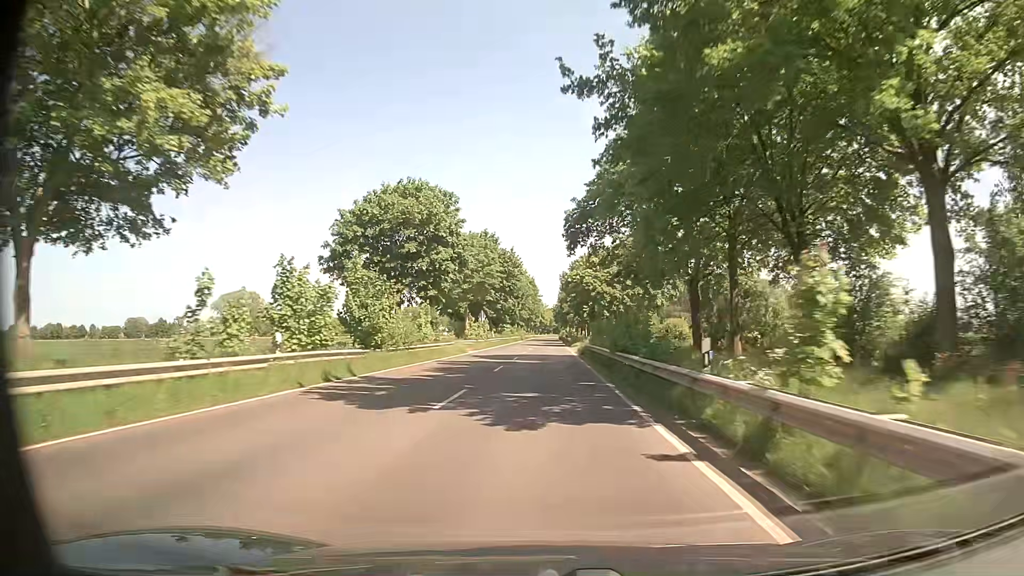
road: secondary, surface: asphalt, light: Day
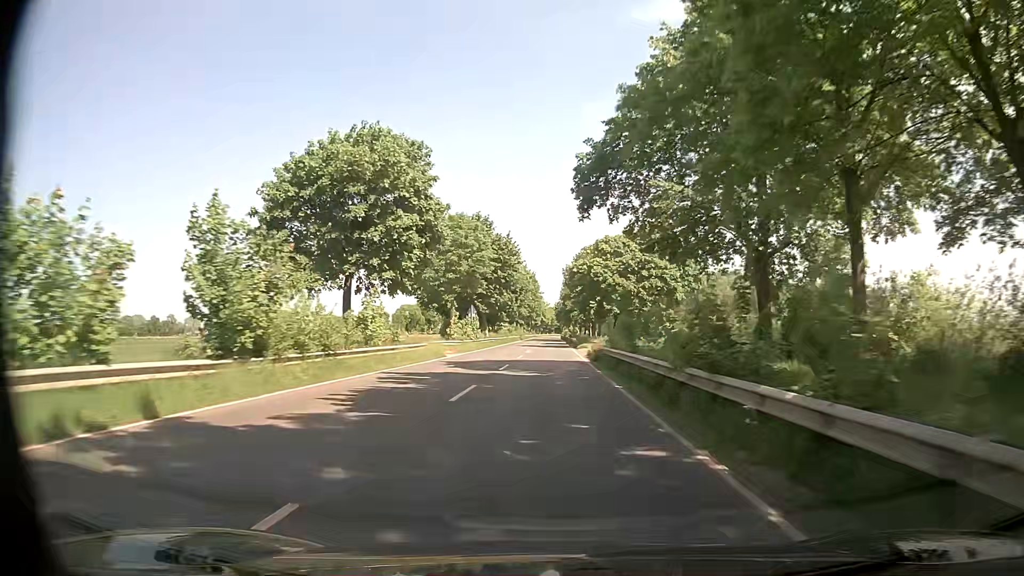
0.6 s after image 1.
(-0.1, +11.2) m; 0°
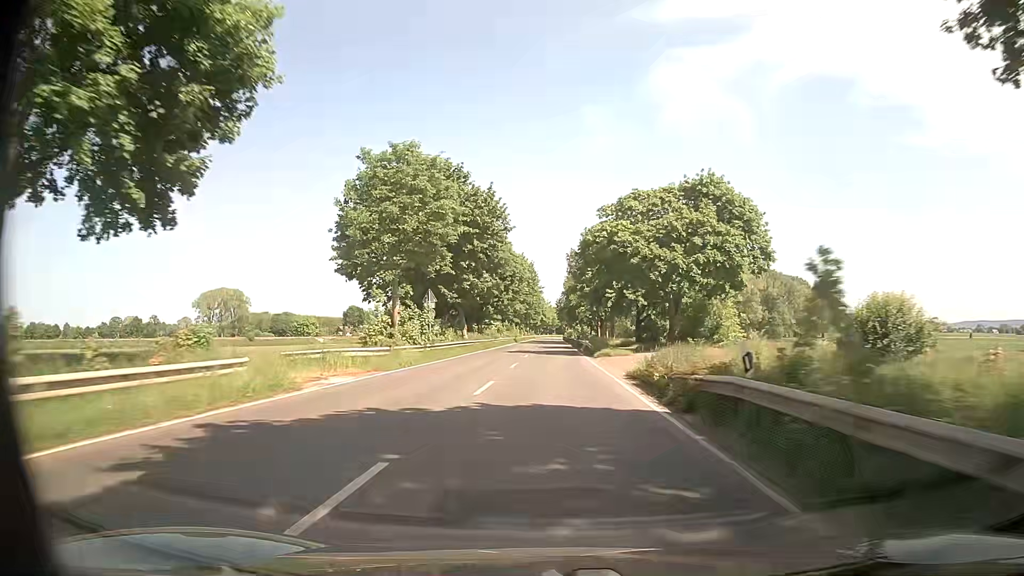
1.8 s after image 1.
(-0.1, +22.3) m; -1°
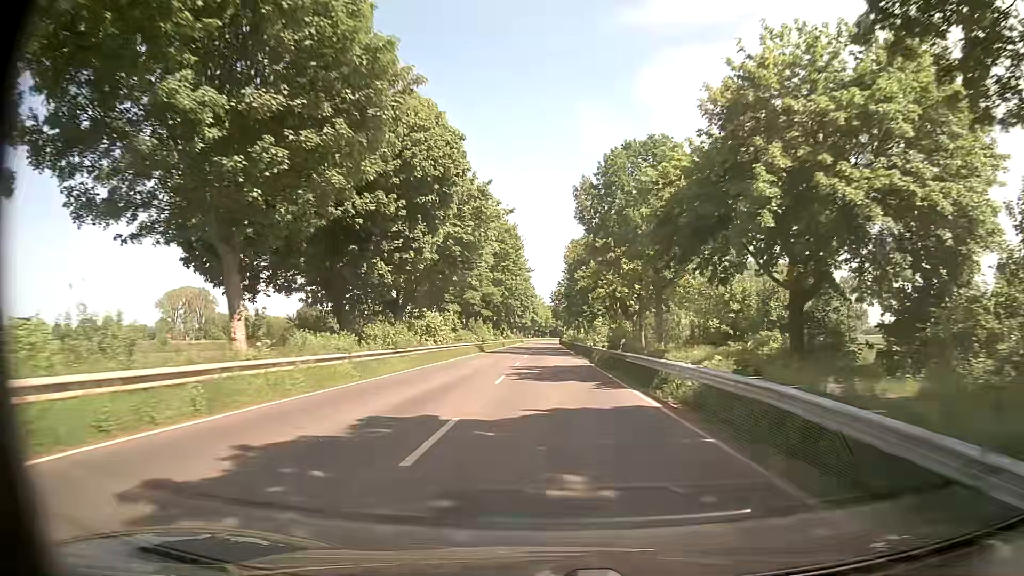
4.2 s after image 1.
(+0.4, +44.2) m; +1°
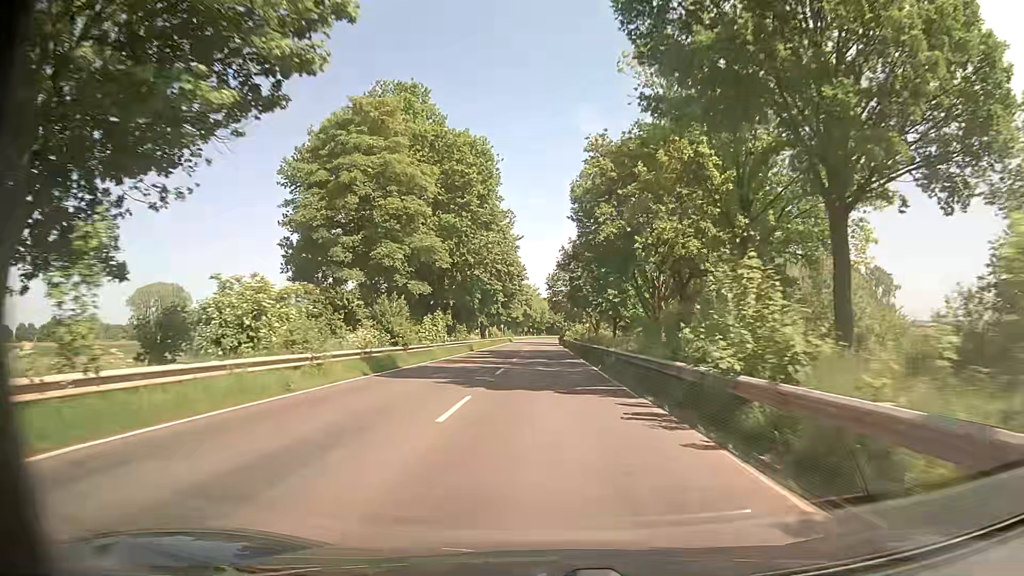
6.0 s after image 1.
(+0.3, +32.8) m; +1°
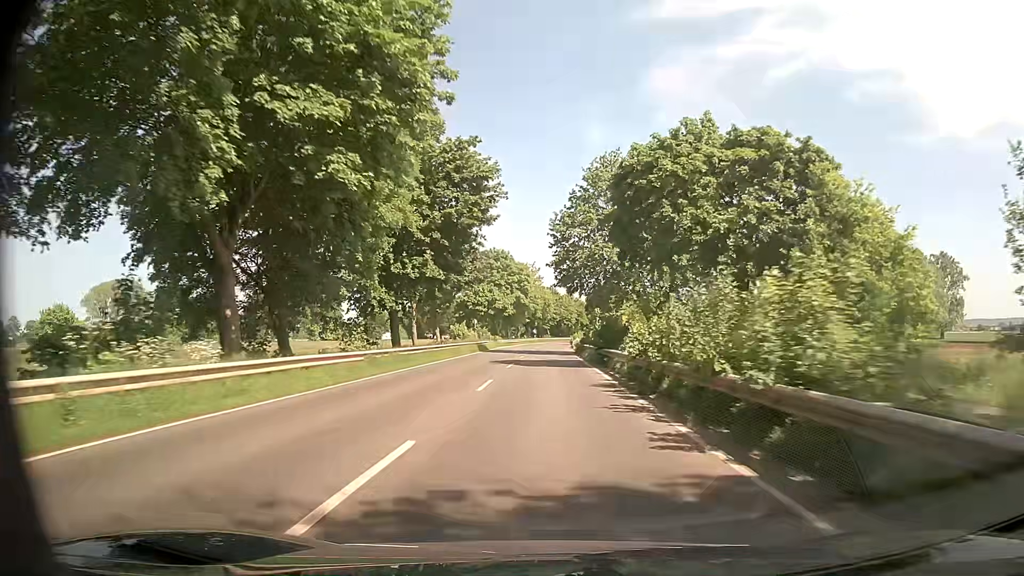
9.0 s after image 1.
(-0.3, +54.3) m; 0°
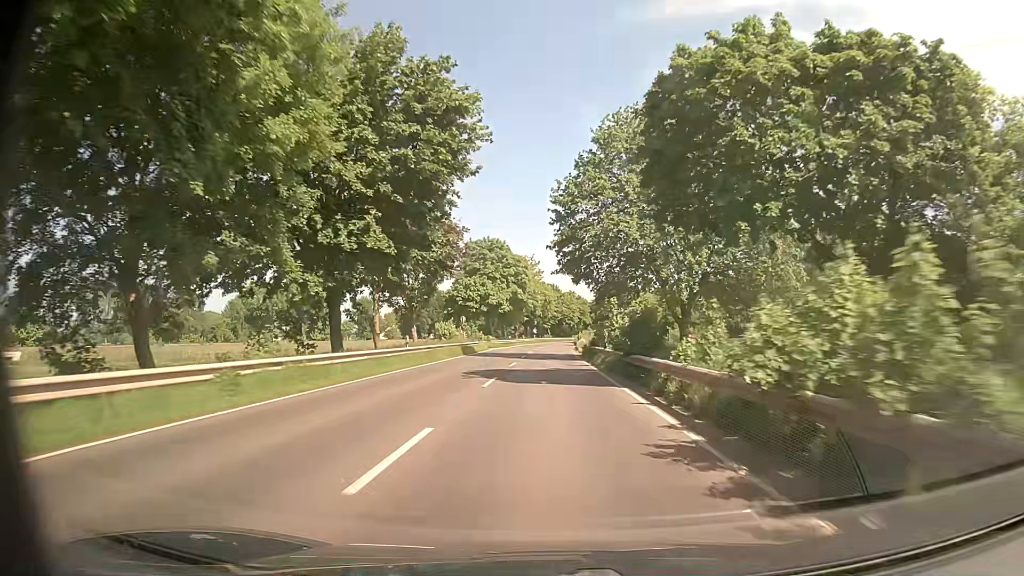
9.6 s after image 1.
(-0.1, +10.8) m; 0°
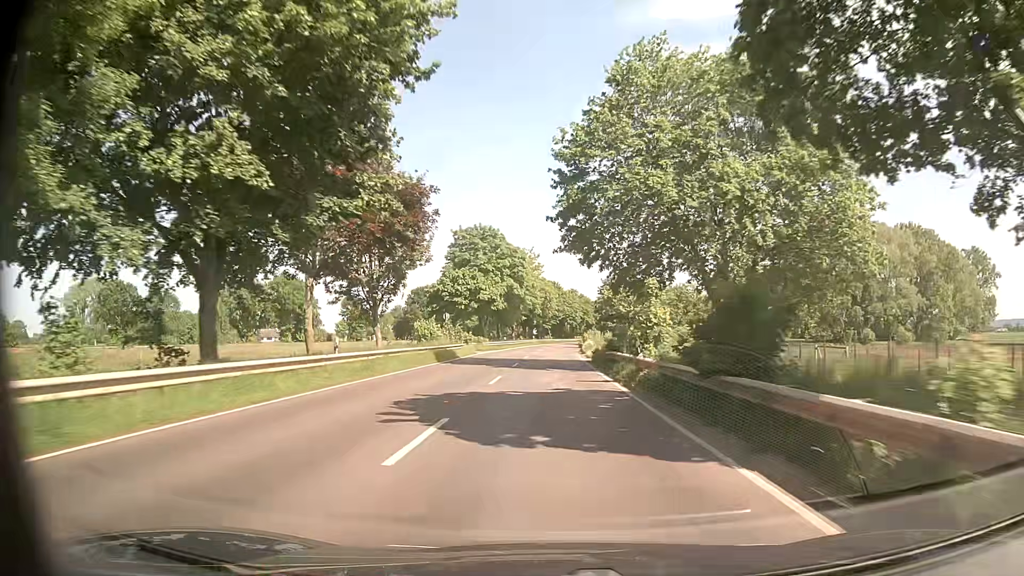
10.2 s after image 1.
(-0.1, +10.8) m; 0°
(0, +10) (0, +20) (0, +30) (0, +40) (0, +50) (+1, +60) (+1, +70) (+2, +80) (+2, +90) (+3, +100) m
